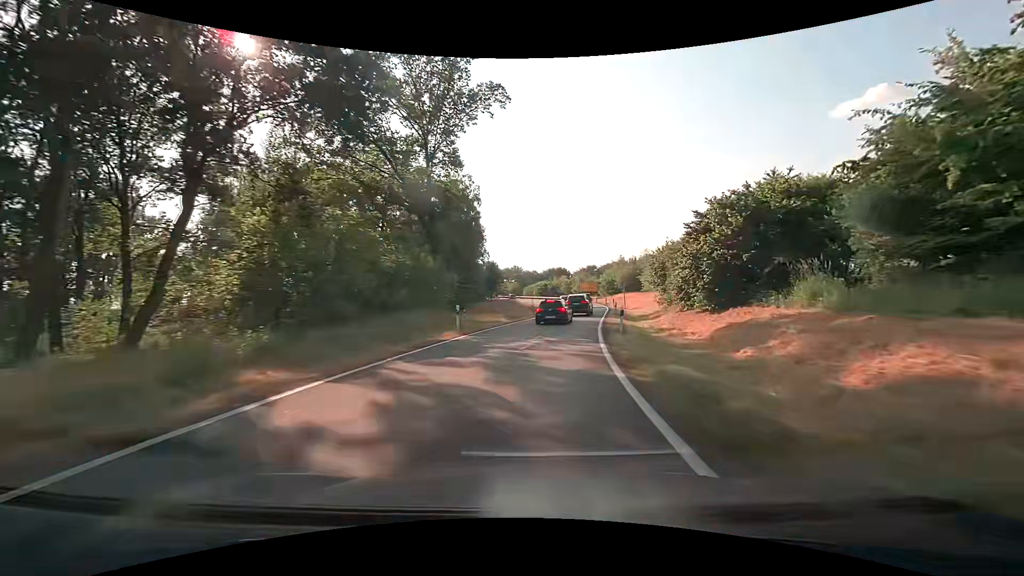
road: motorway_link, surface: asphalt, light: Day
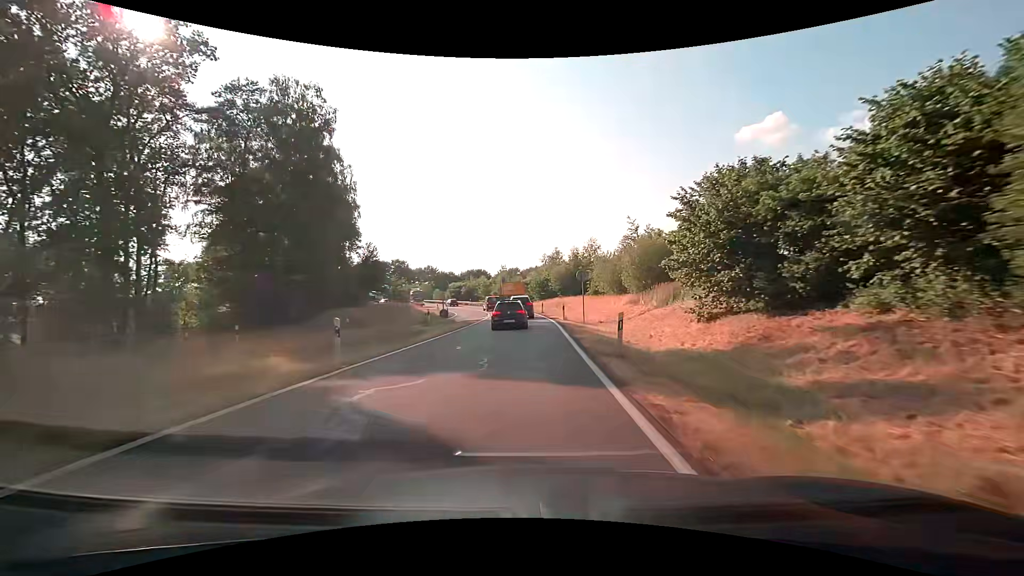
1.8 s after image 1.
(+2.9, +28.0) m; +10°
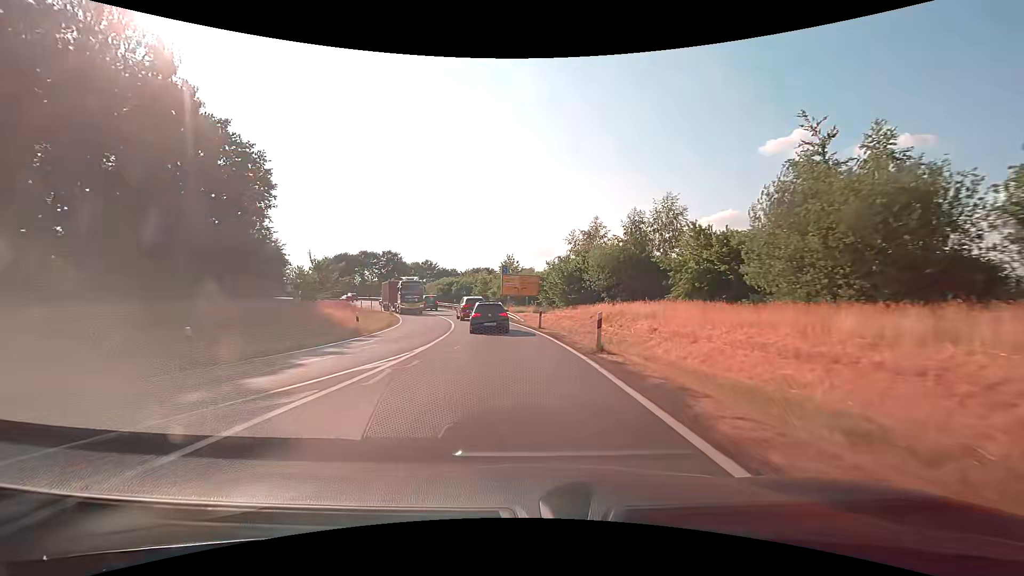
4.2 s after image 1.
(0.0, +33.6) m; -1°
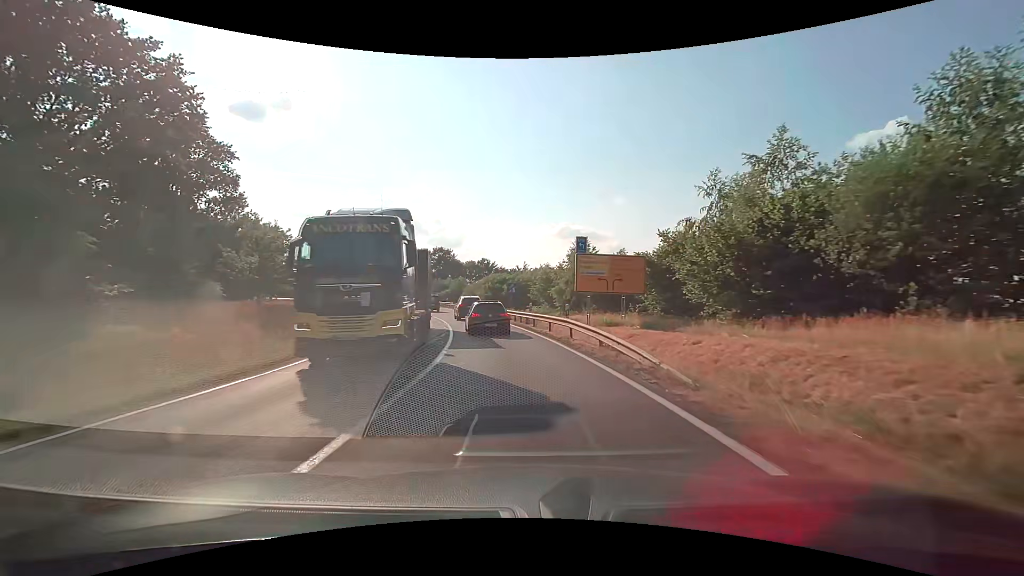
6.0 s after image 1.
(-1.5, +23.9) m; -7°
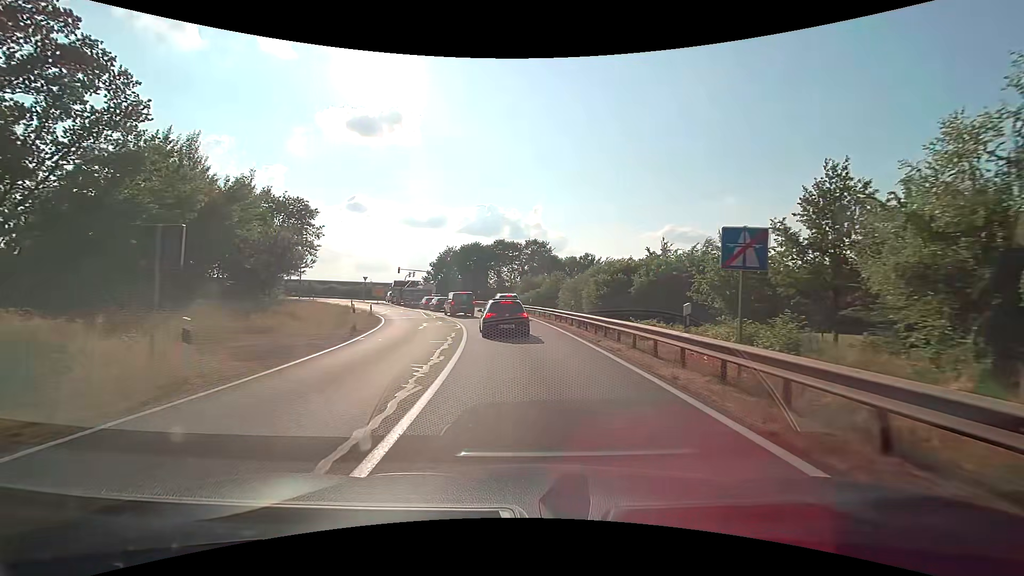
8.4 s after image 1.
(-3.0, +29.5) m; -12°
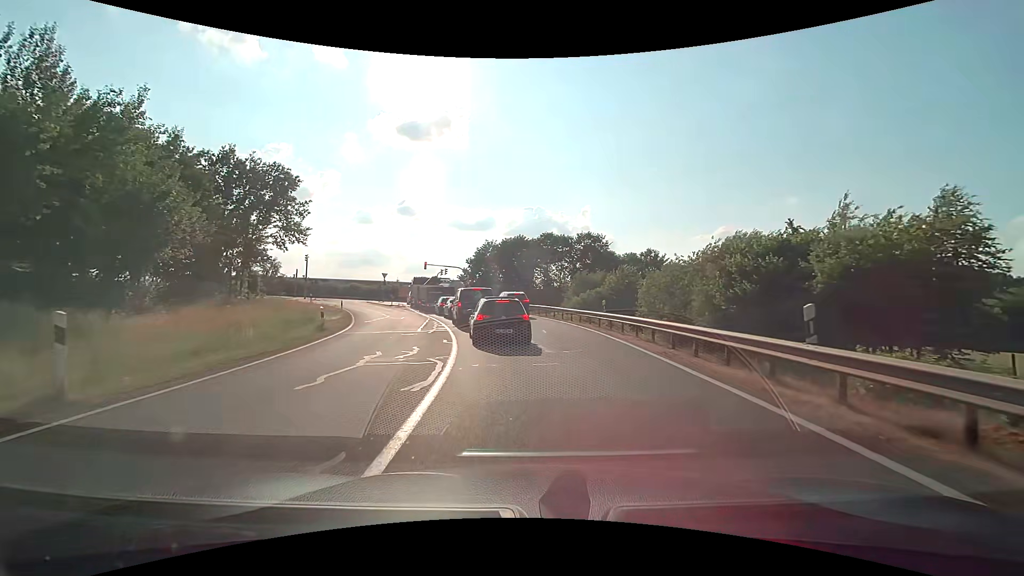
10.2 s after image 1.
(-0.8, +17.0) m; -5°
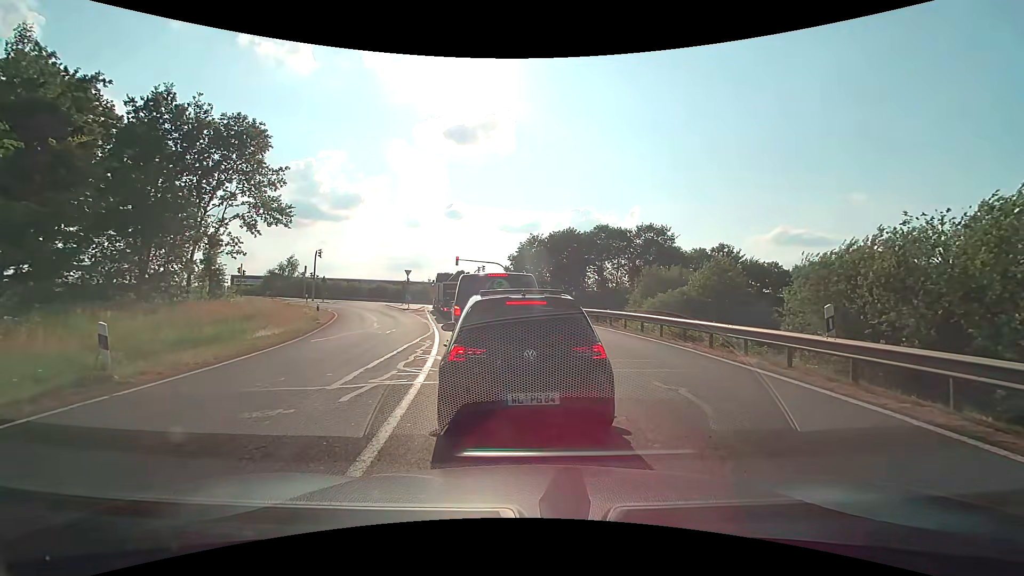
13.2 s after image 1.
(-0.6, +13.3) m; -6°
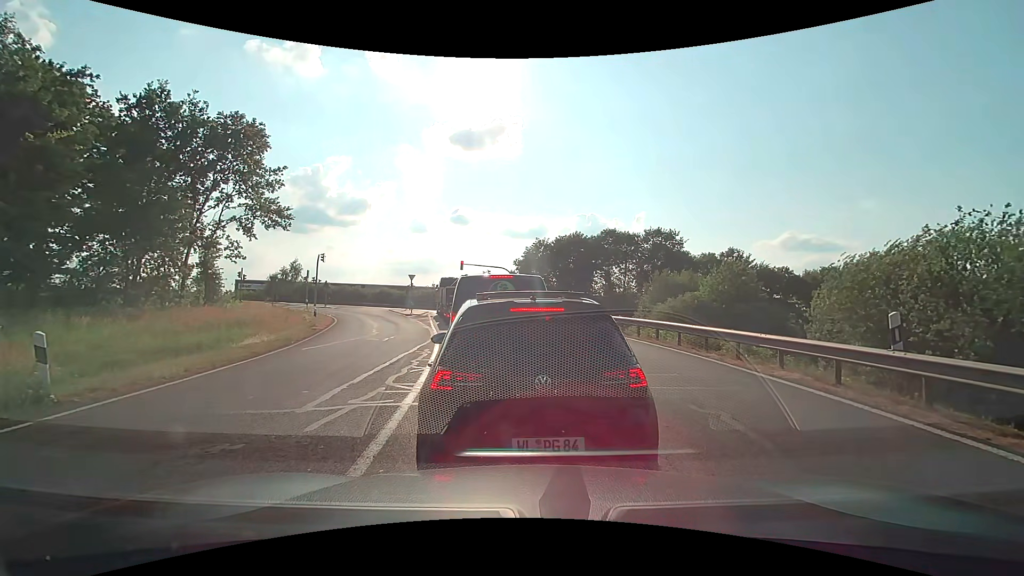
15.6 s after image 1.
(0.0, +1.3) m; 0°
(-1, +10) (-2, +20) (-4, +30) (-5, +40) (-7, +49) (-9, +59) (-12, +69) (-21, +74) (-31, +73) (-40, +71) m
